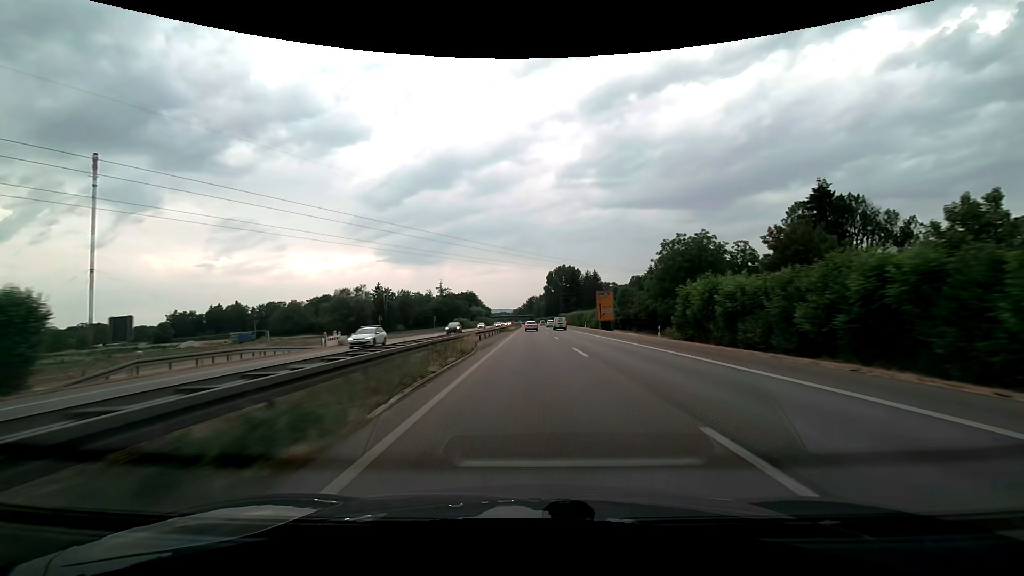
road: trunk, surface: asphalt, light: Day
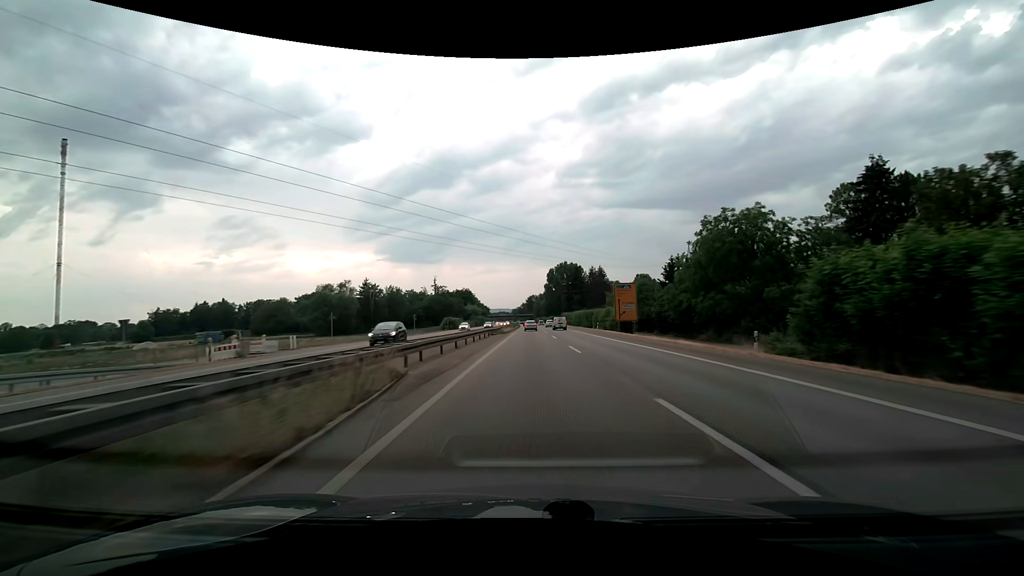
(0.0, +16.2) m; 0°
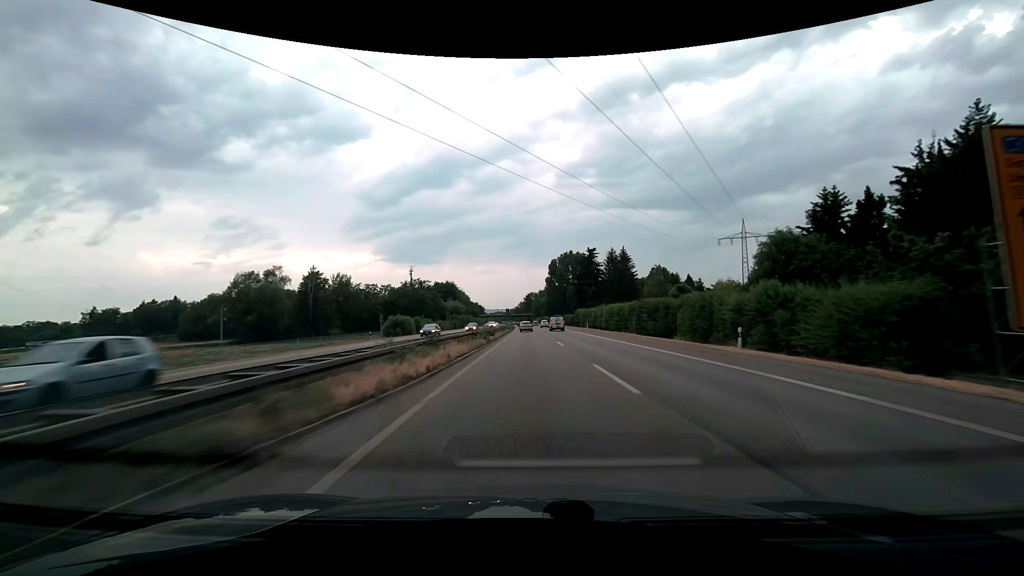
(+0.1, +48.7) m; 0°
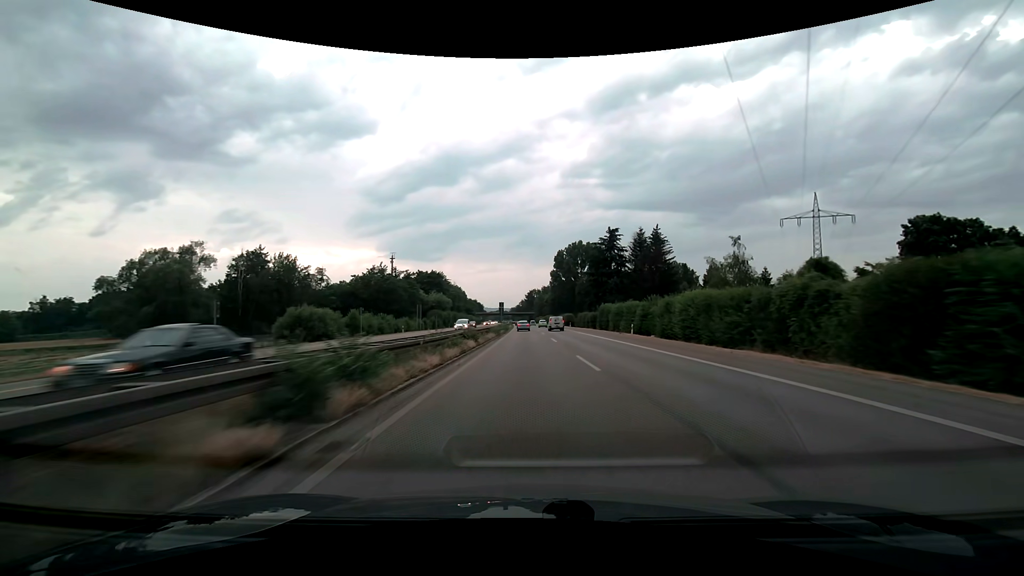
(0.0, +32.7) m; 0°
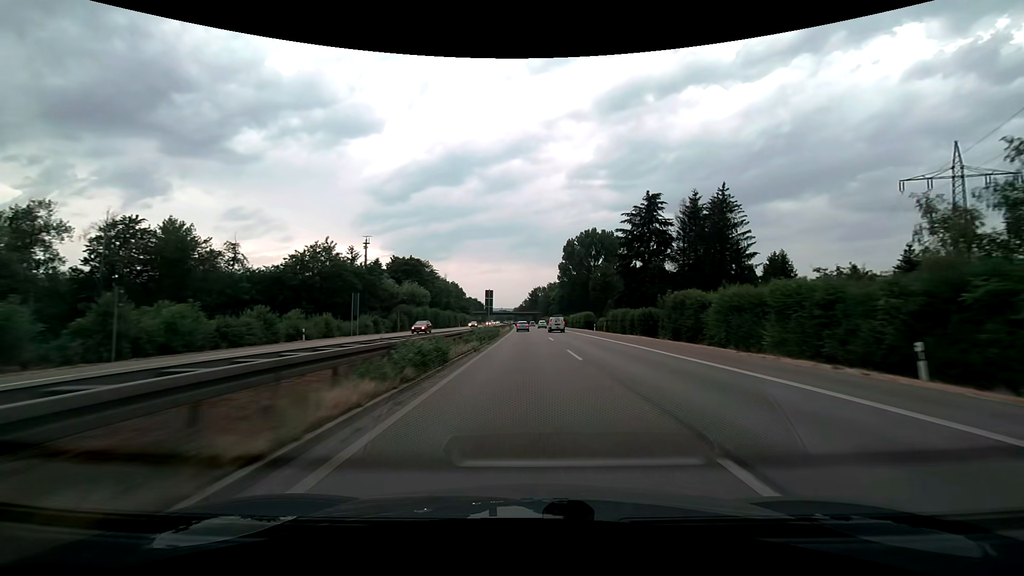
(-0.1, +32.9) m; 0°
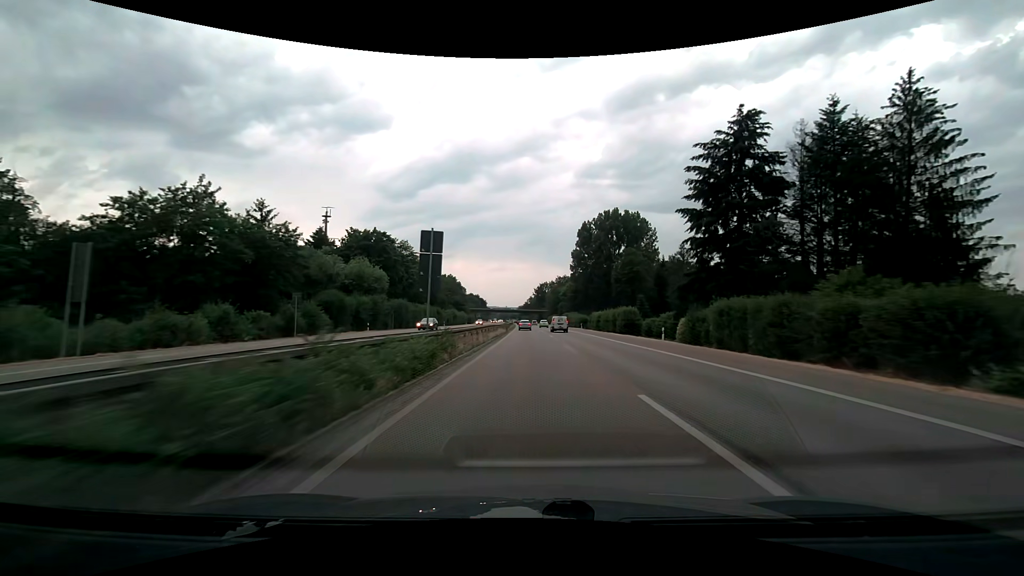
(-0.2, +32.9) m; -1°
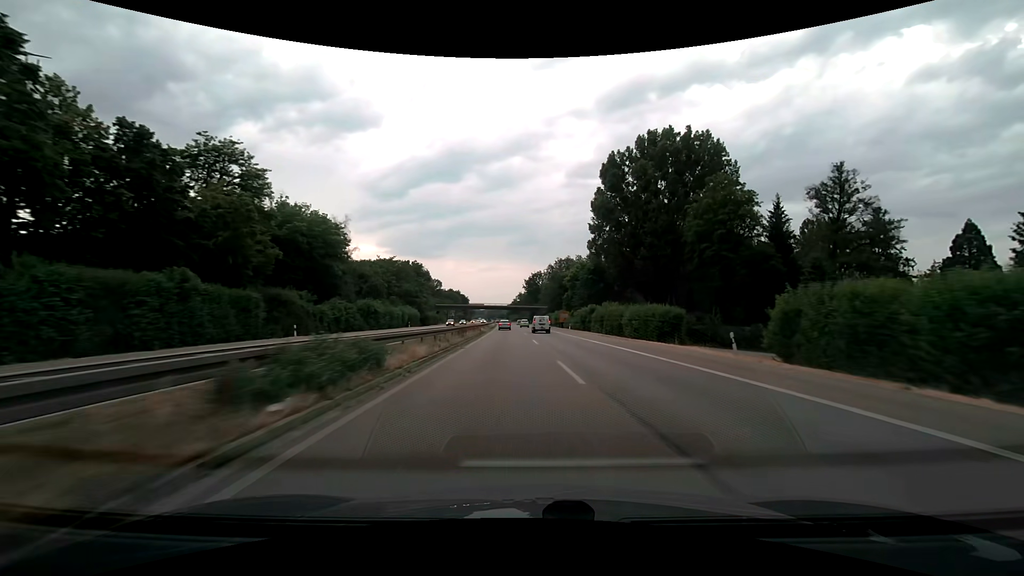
(+0.1, +65.7) m; +1°
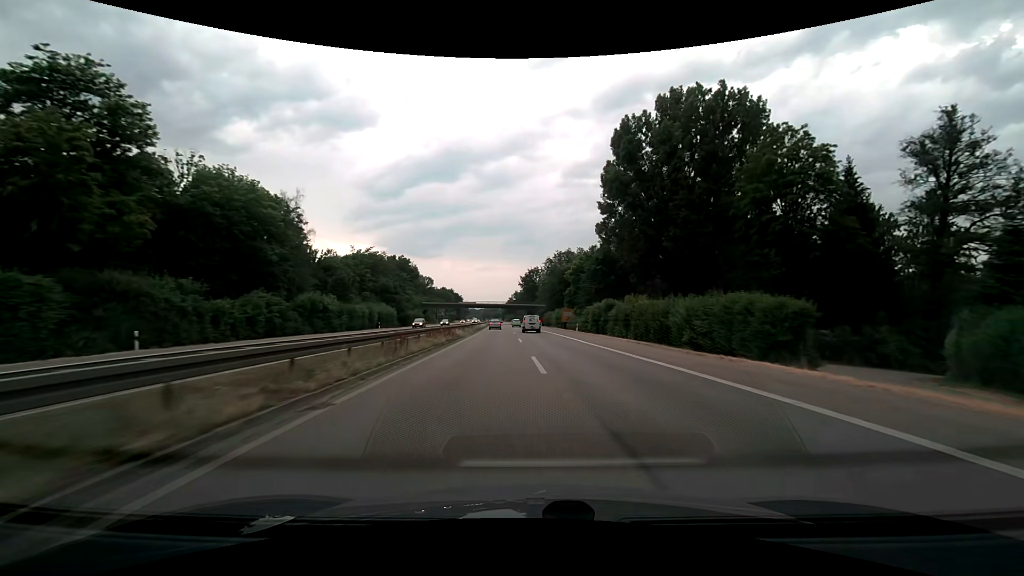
(+0.1, +16.2) m; 0°
(0, +10) (0, +20) (0, +30) (0, +40) (0, +50) (0, +60) (-1, +70) (-1, +80) (-2, +90) (-2, +100) m
